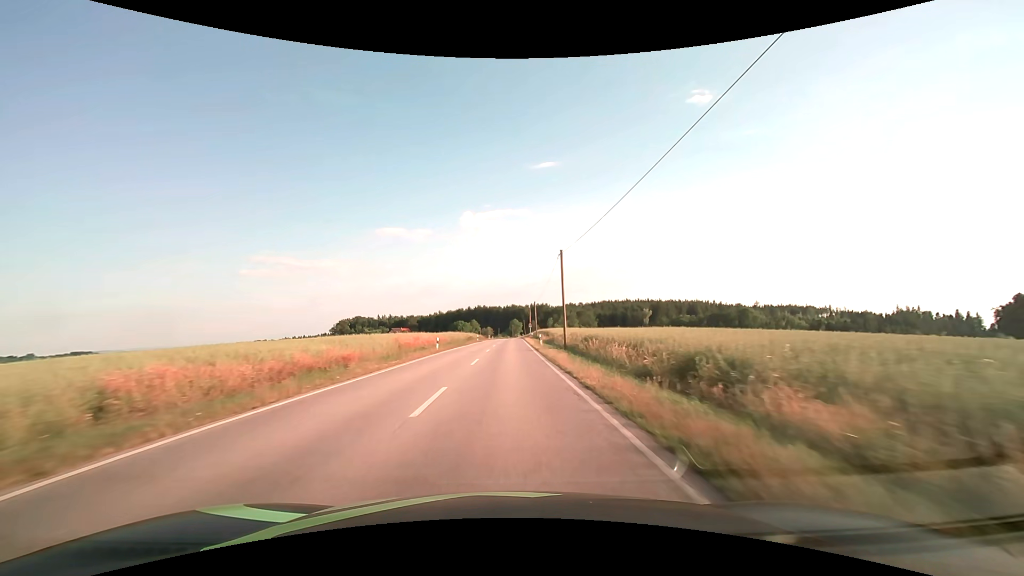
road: secondary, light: Day
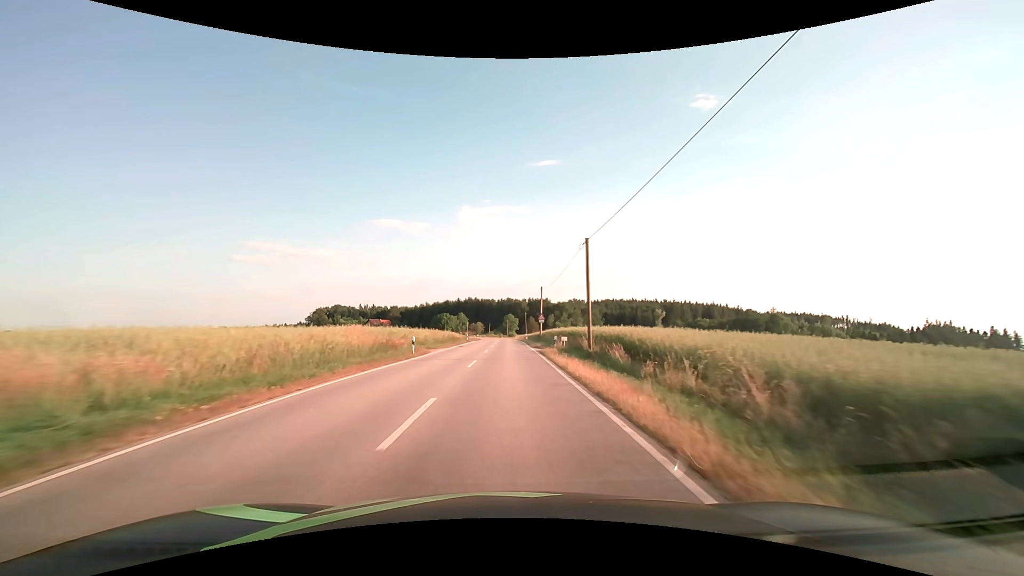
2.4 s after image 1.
(+0.3, +50.3) m; +1°
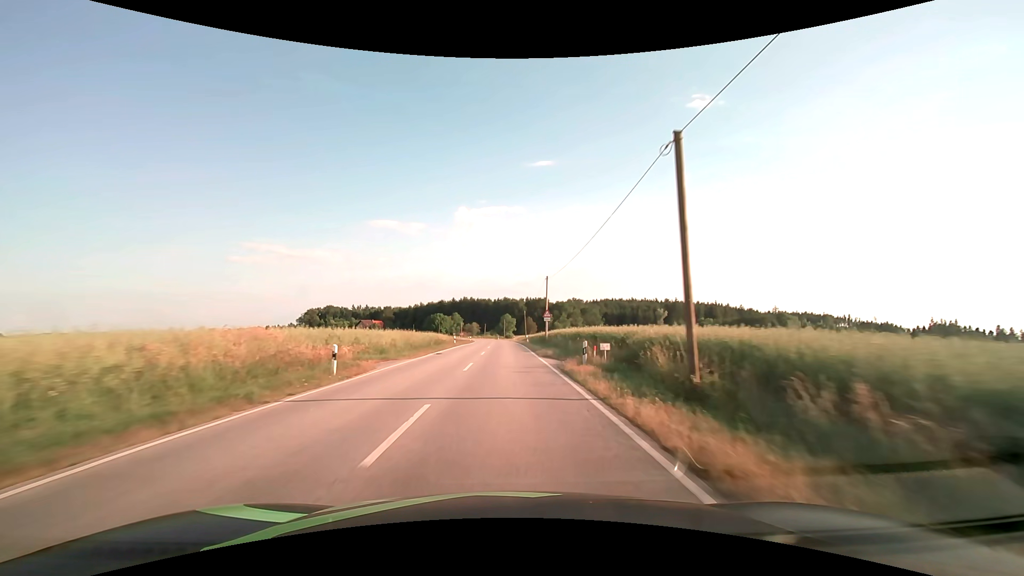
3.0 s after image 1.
(+0.1, +12.6) m; +1°
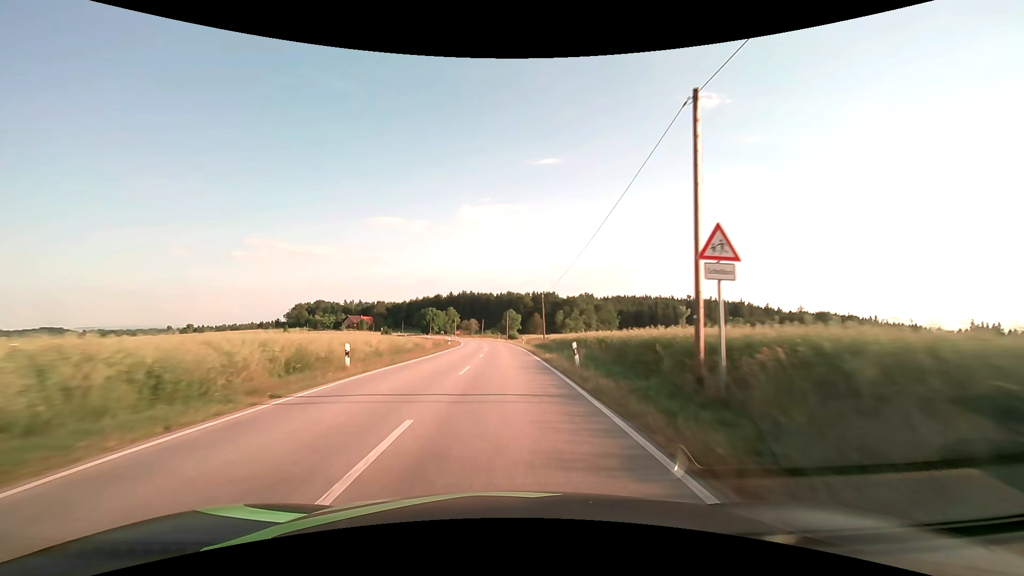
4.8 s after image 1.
(-0.1, +37.7) m; 0°
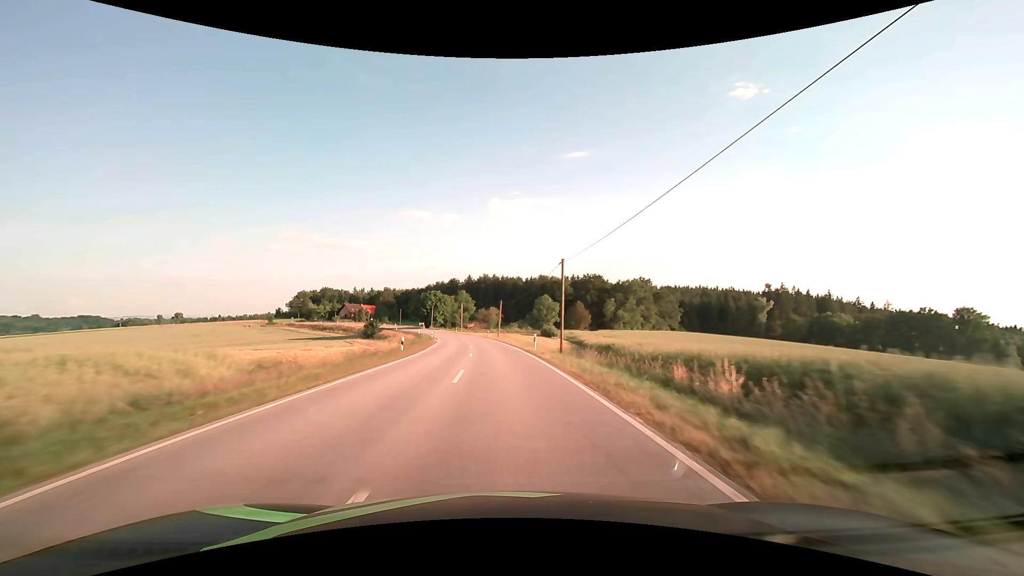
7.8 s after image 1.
(-1.3, +62.9) m; -3°
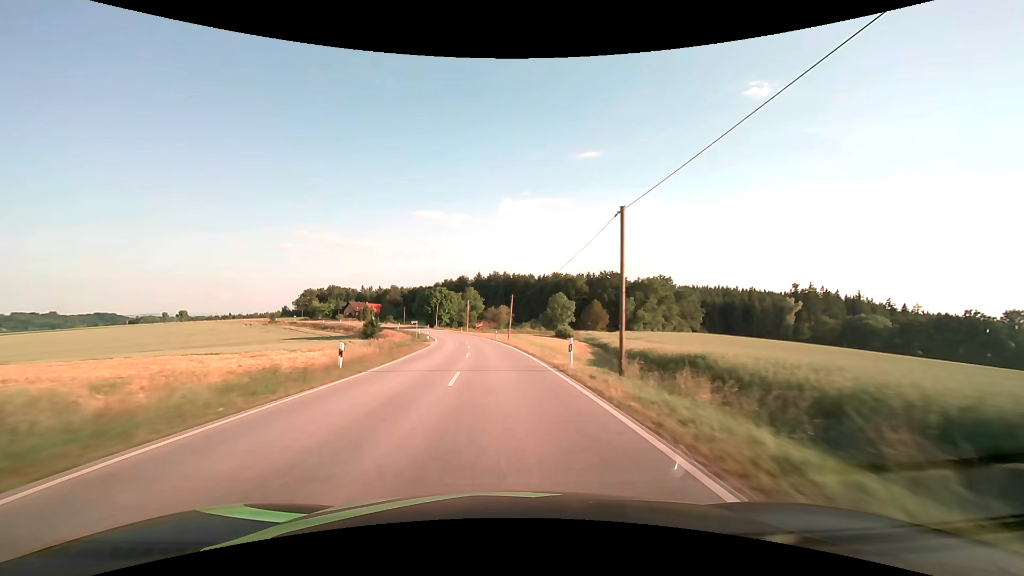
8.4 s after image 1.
(-0.1, +12.6) m; -1°
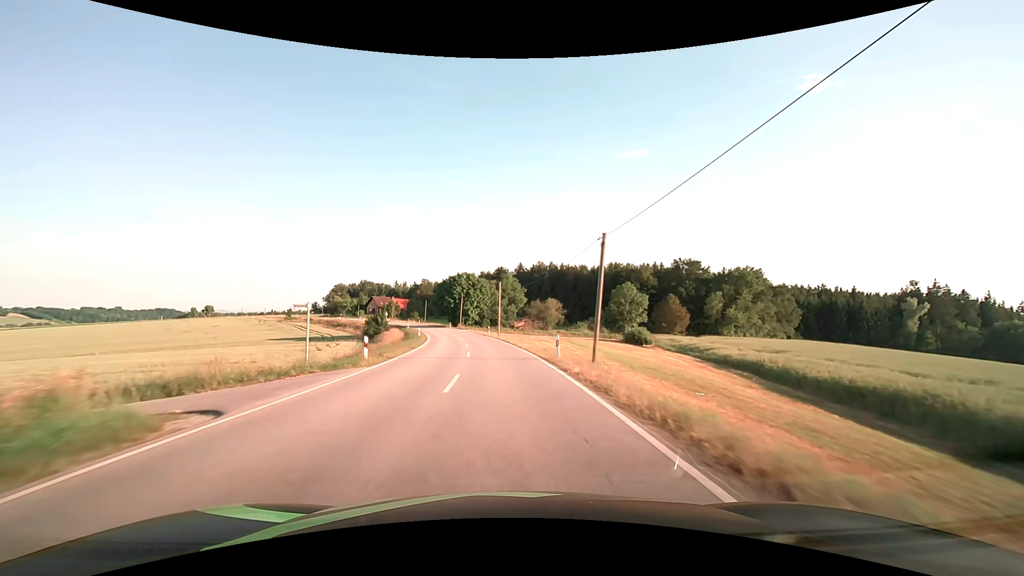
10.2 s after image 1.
(-1.5, +37.6) m; -5°
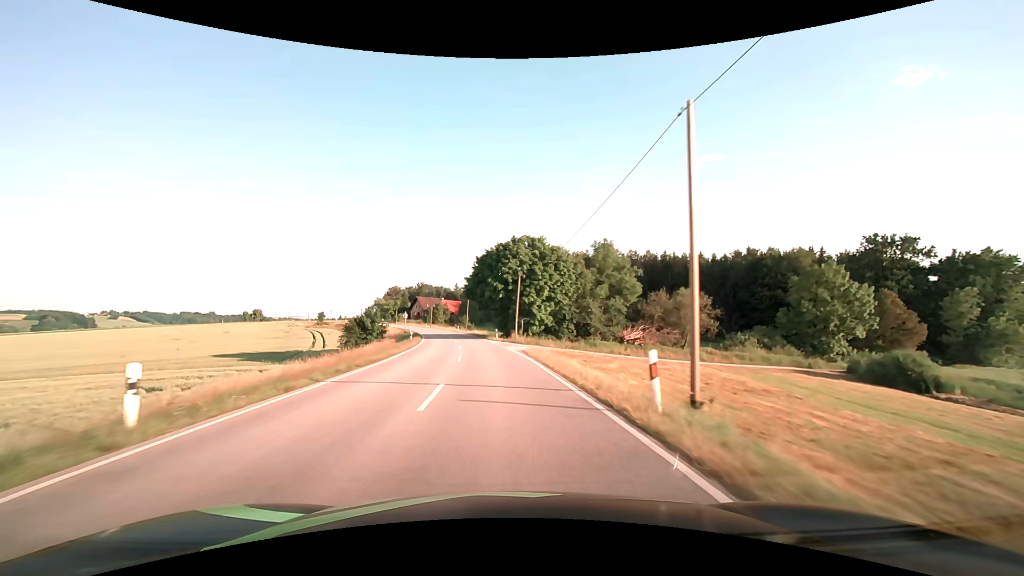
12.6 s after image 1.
(-3.2, +50.0) m; -8°
(0, +10) (-1, +20) (-1, +30) (-2, +40) (-4, +50) (-5, +60) (-7, +70) (-9, +79) (-12, +89) (-15, +99) m
